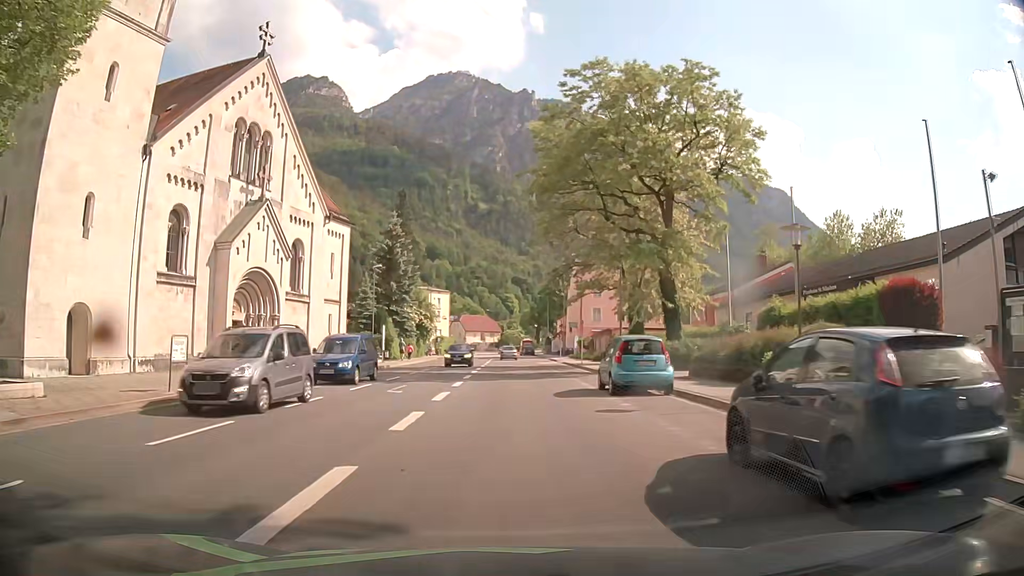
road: primary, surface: asphalt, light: Day
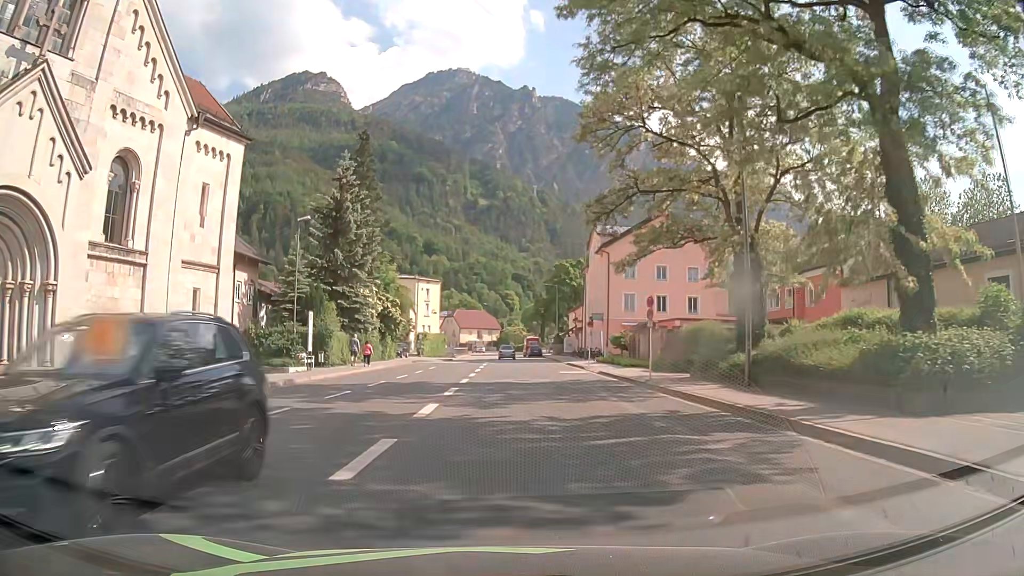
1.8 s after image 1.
(0.0, +21.6) m; 0°
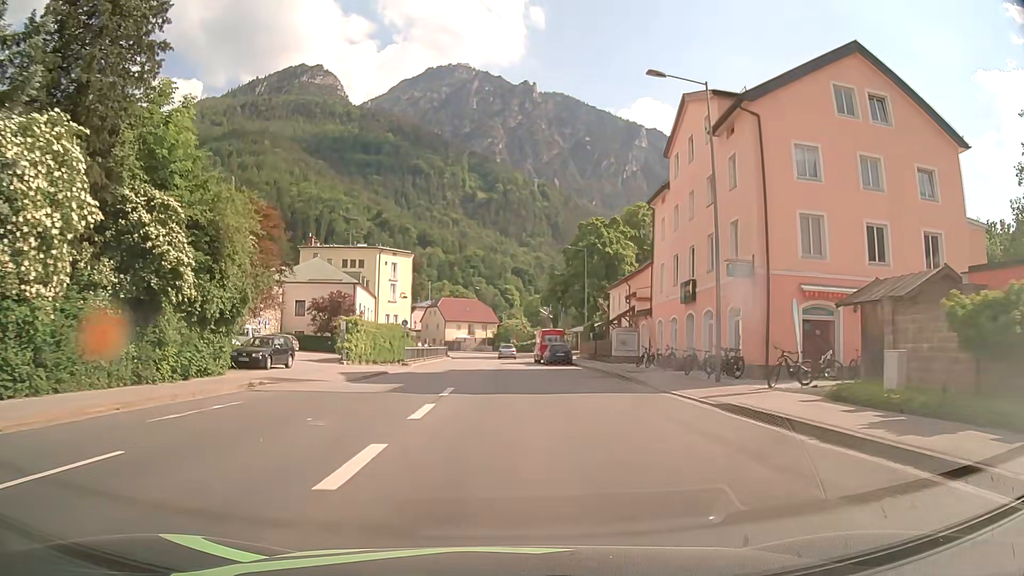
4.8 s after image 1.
(+0.2, +37.4) m; 0°
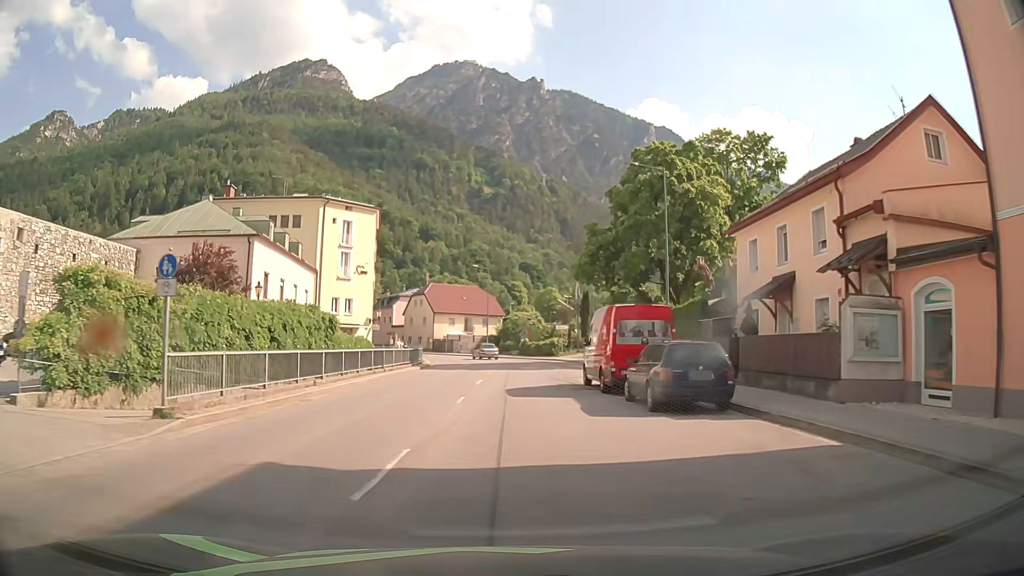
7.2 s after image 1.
(-0.2, +30.2) m; -1°
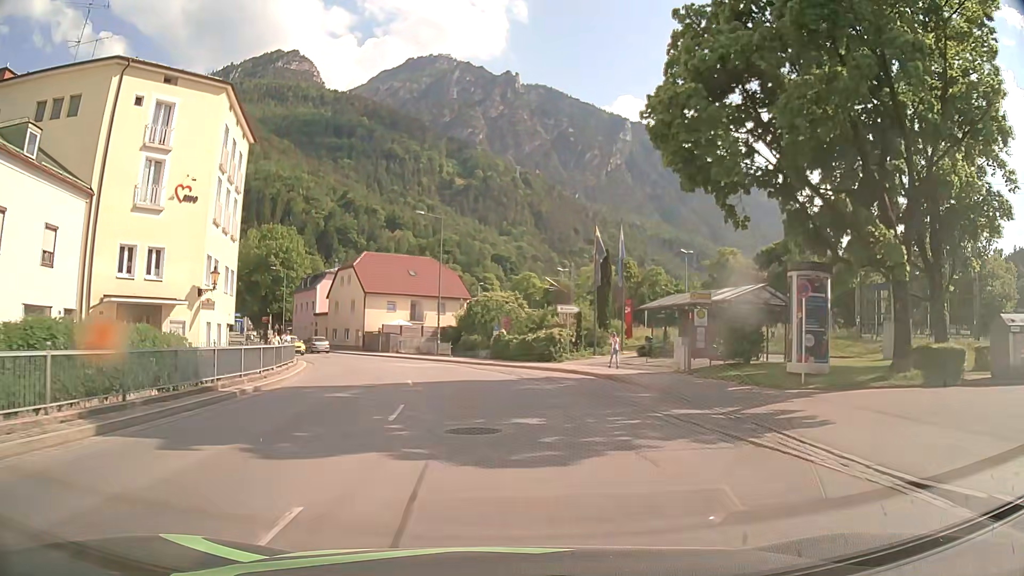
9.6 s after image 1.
(+0.6, +30.5) m; +2°
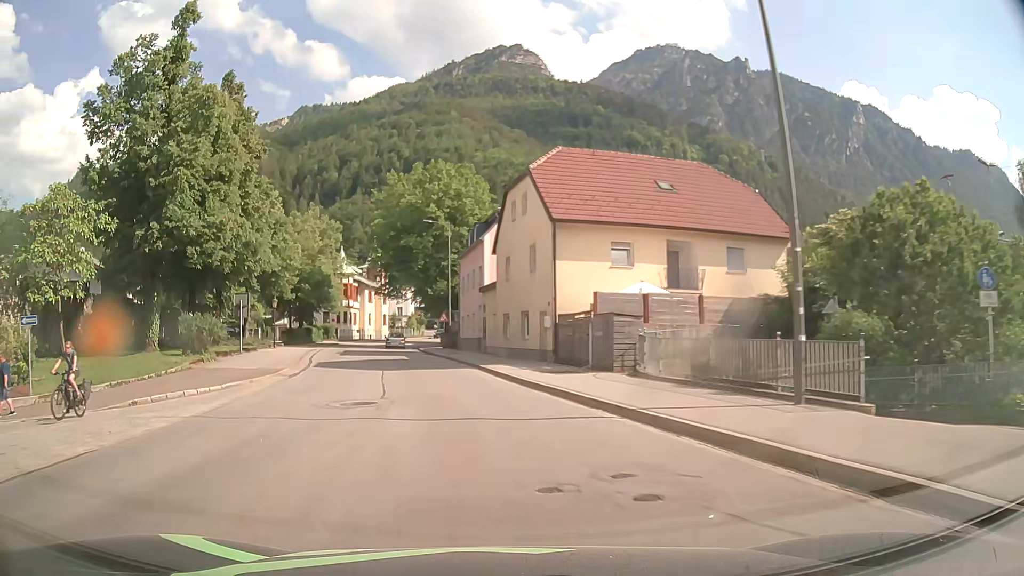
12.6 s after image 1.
(-4.6, +37.4) m; -19°
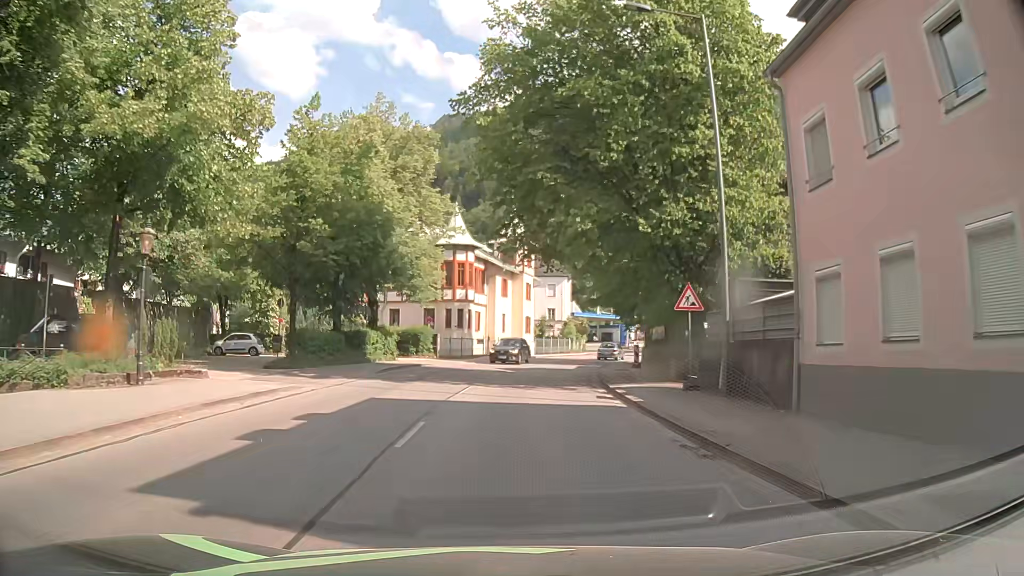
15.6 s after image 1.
(-7.0, +37.3) m; -15°
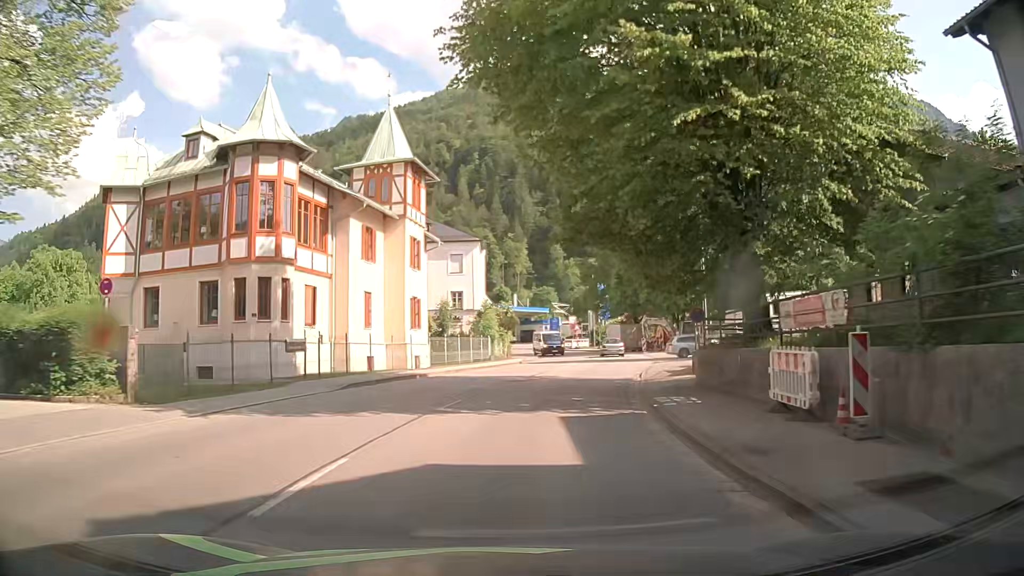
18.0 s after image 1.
(+1.5, +30.5) m; +8°
(0, +10) (+1, +20) (+3, +30) (+6, +39) (+8, +49) (+8, +59) (+7, +69) (+5, +79) (0, +88) (-6, +96) m
